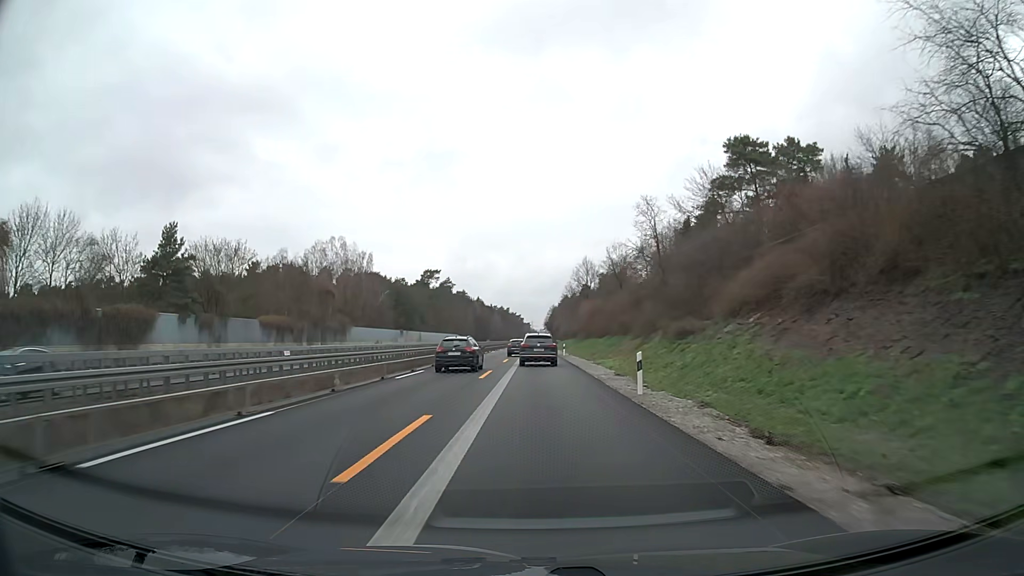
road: motorway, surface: asphalt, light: Day
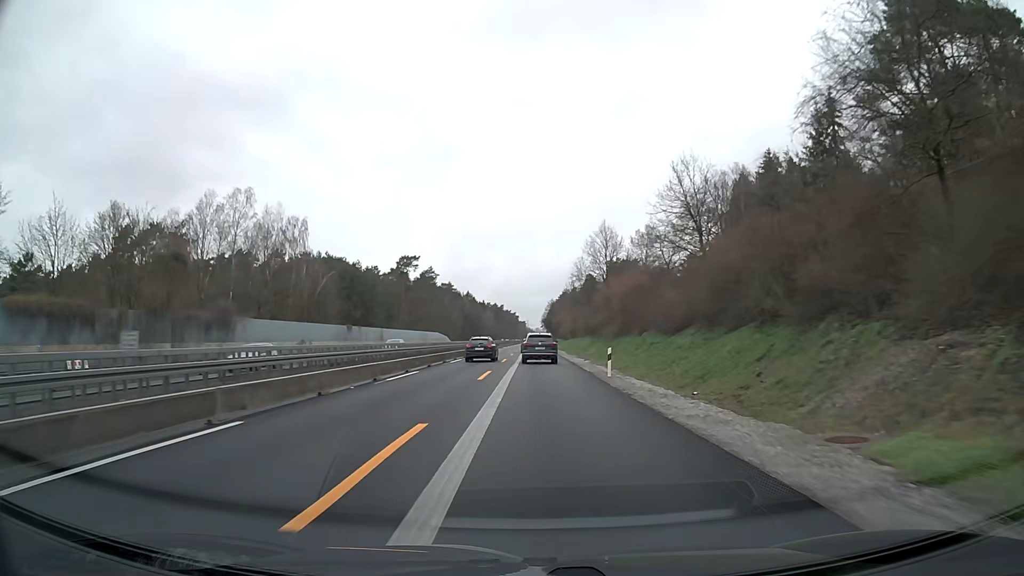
(+0.1, +37.7) m; 0°
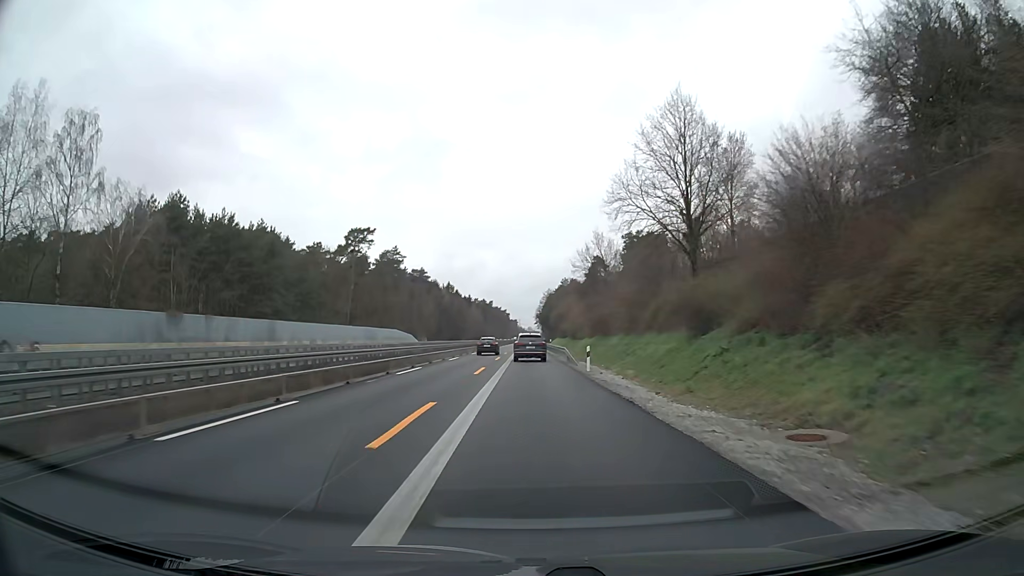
(+0.4, +50.3) m; +1°
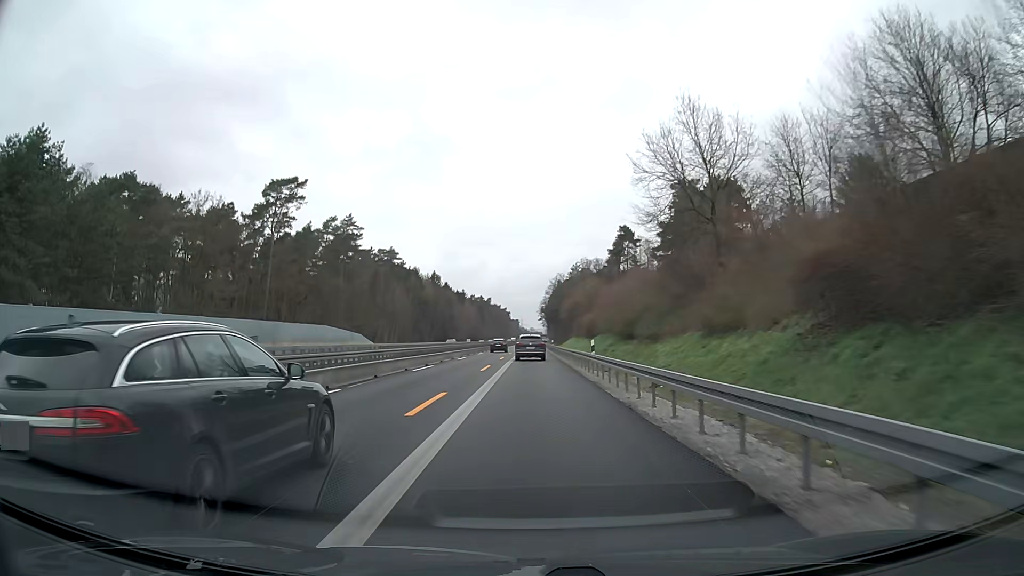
(0.0, +50.2) m; 0°
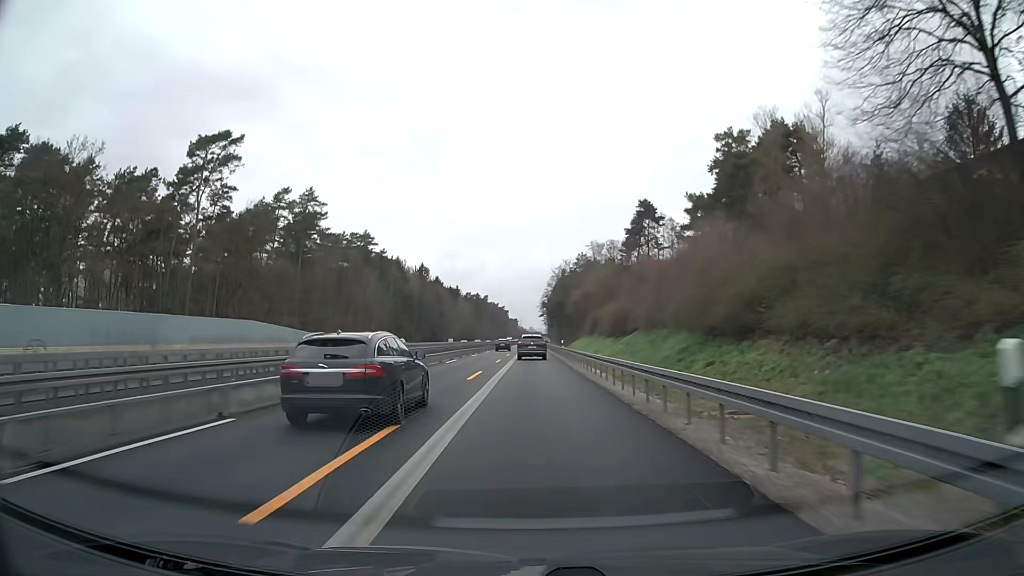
(+0.1, +25.1) m; 0°
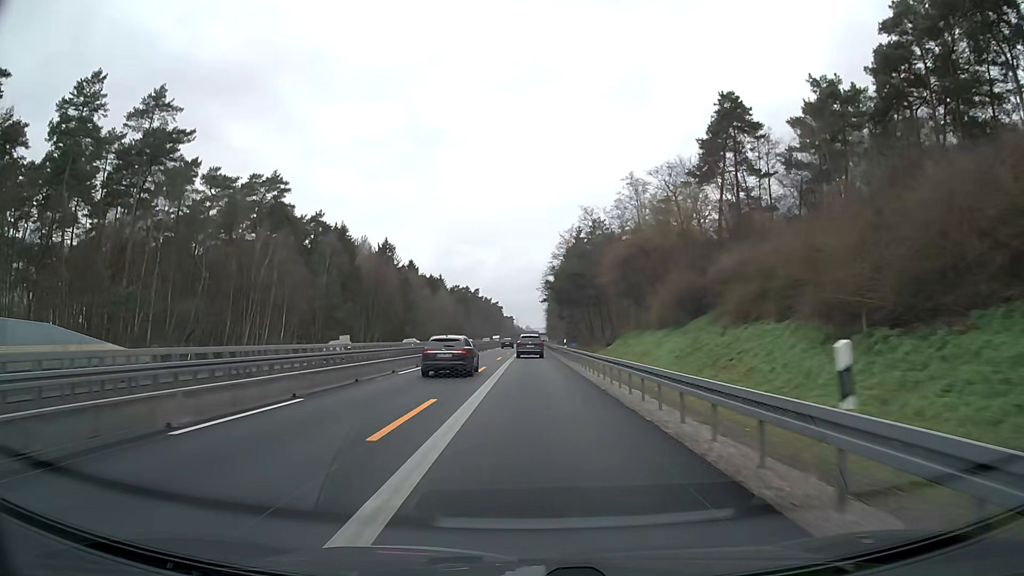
(+0.1, +50.1) m; 0°
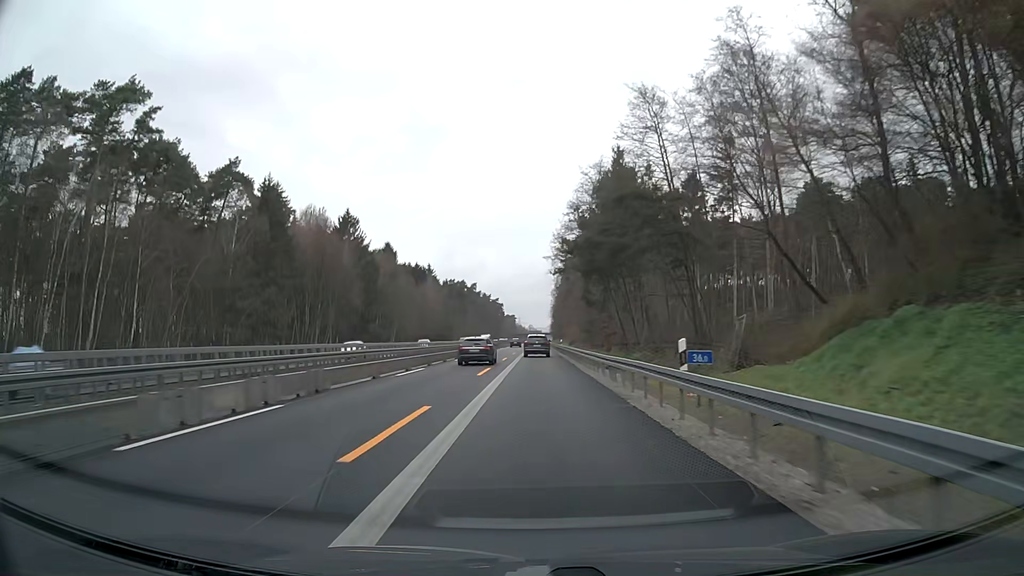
(0.0, +37.6) m; 0°
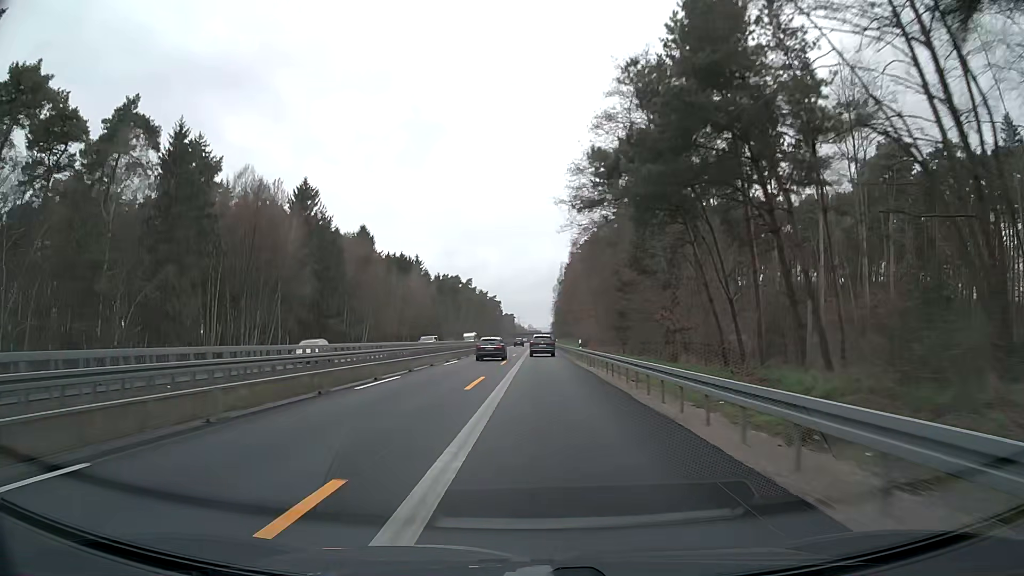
(-0.1, +25.1) m; 0°
(0, +10) (0, +20) (0, +30) (0, +40) (+1, +50) (+1, +60) (+1, +70) (+1, +80) (+2, +90) (+2, +100) m
